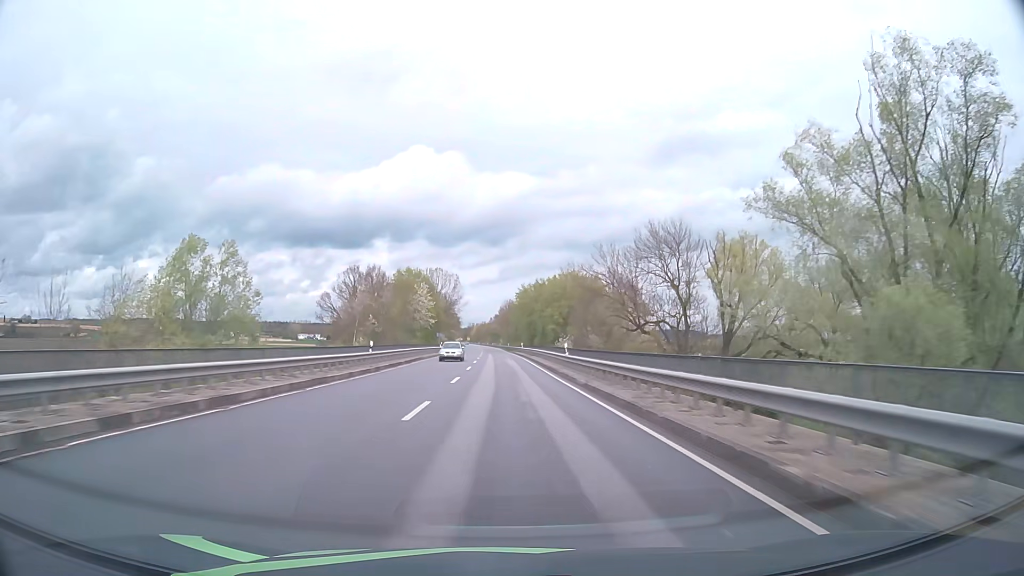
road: primary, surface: asphalt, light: Day
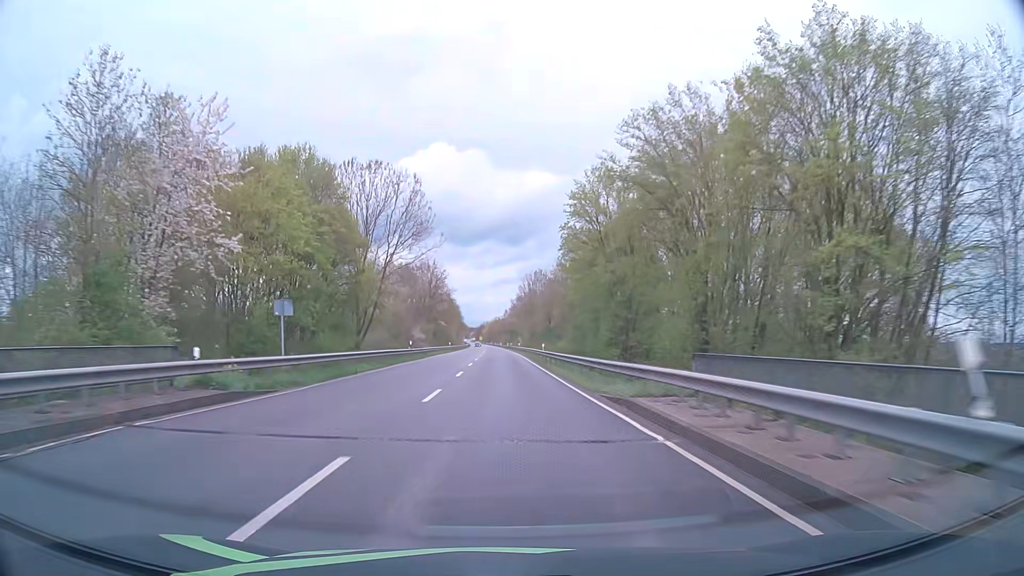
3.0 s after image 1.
(-1.0, +79.2) m; -1°
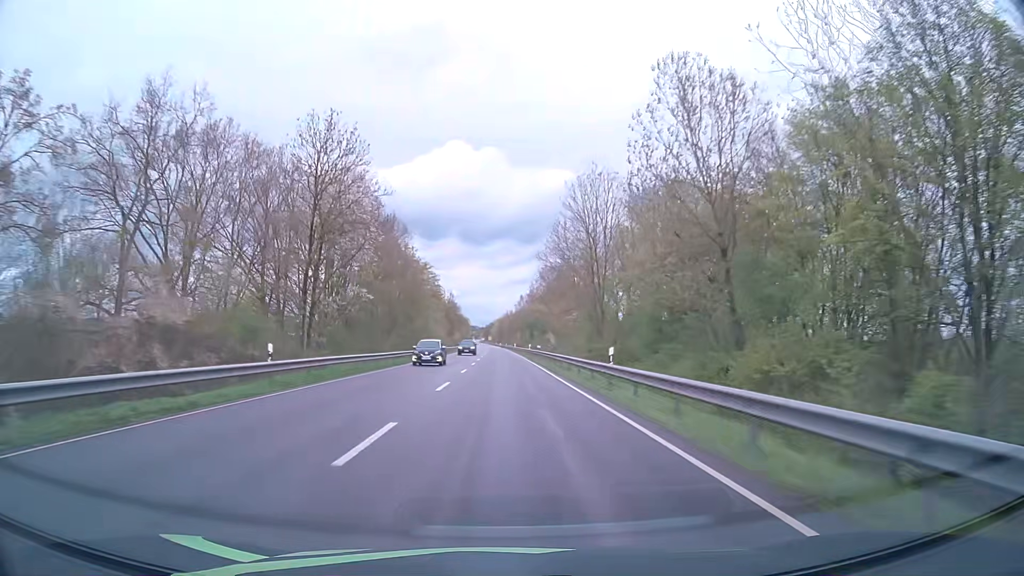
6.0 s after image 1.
(-0.8, +79.1) m; -1°
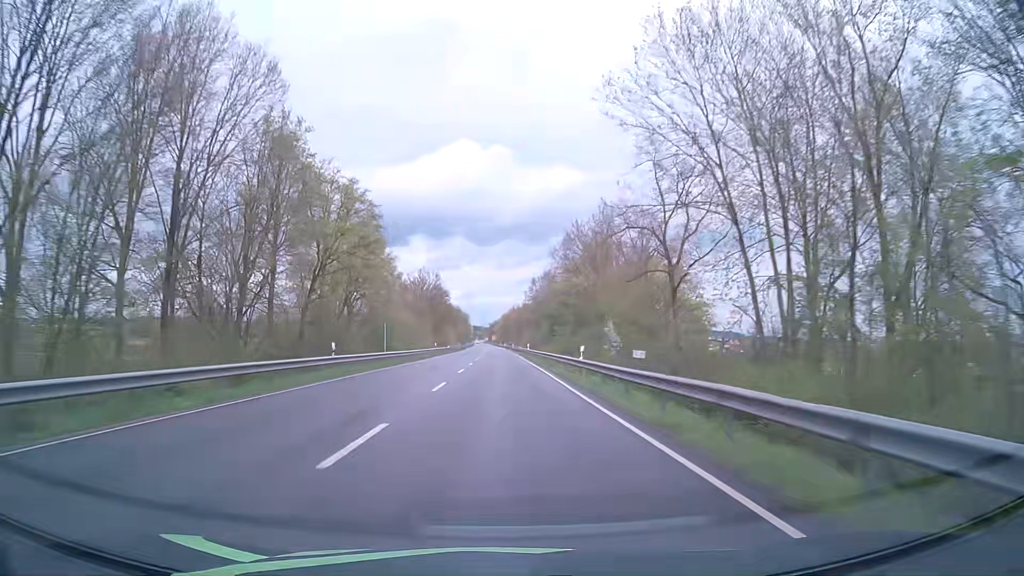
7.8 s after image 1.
(-0.2, +47.5) m; 0°
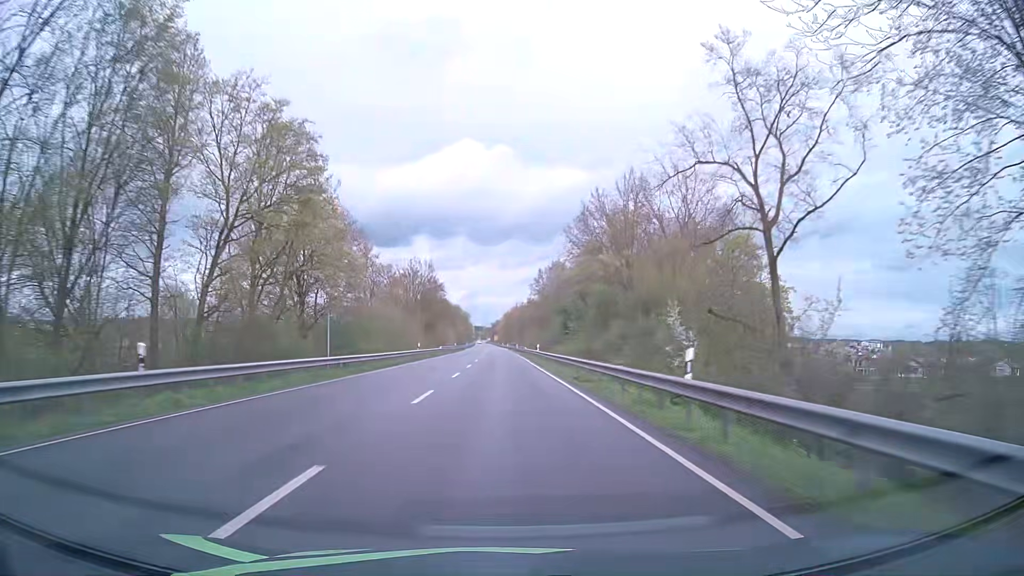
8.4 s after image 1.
(-0.1, +15.8) m; 0°
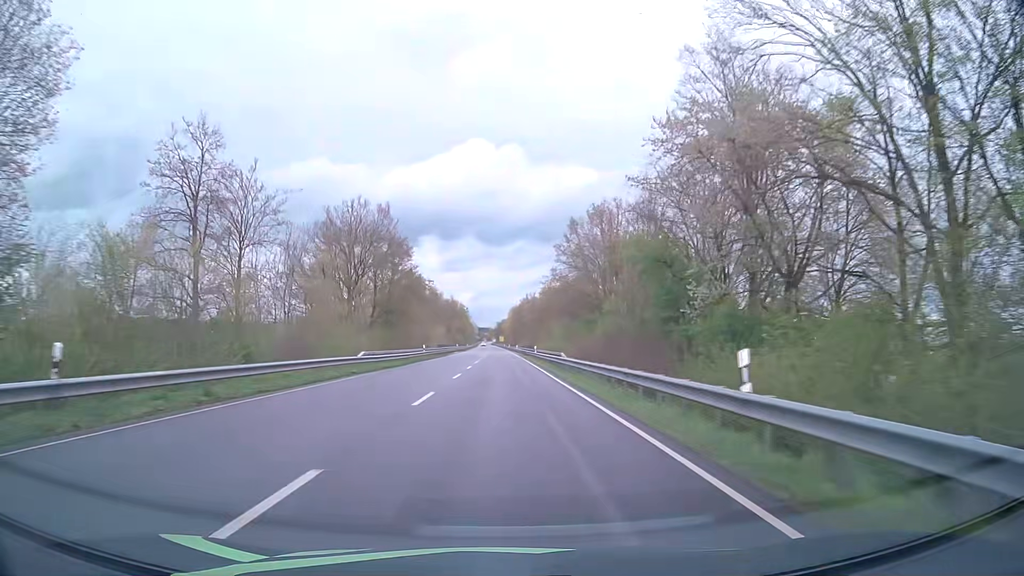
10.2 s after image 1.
(-0.2, +47.5) m; 0°
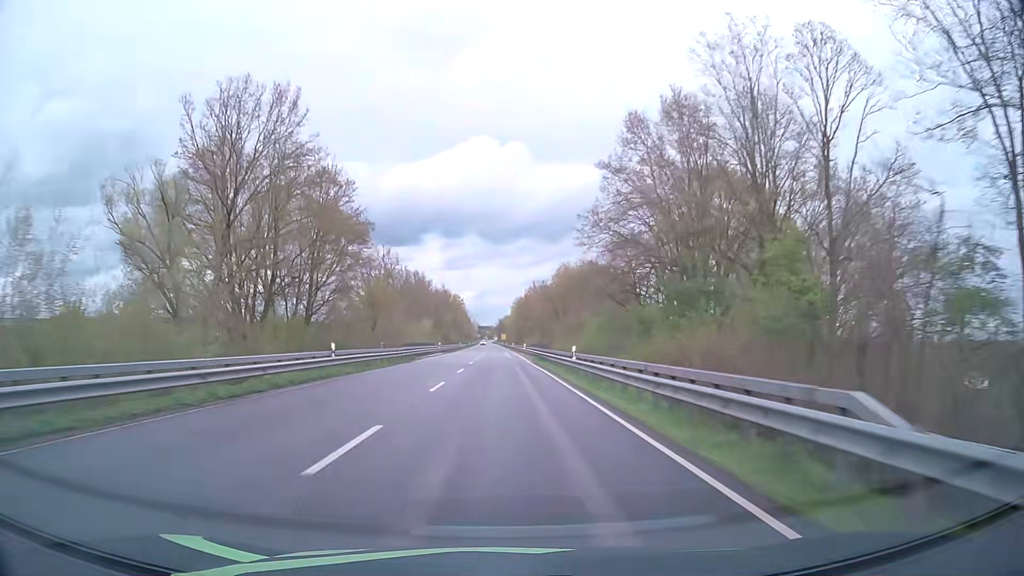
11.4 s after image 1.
(-0.2, +31.6) m; 0°
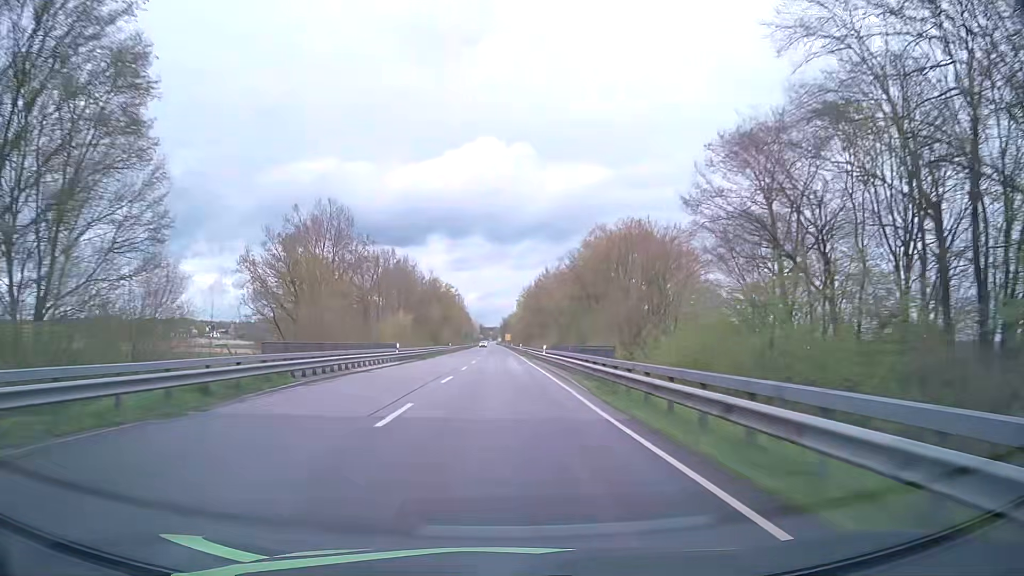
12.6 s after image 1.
(-0.1, +31.6) m; 0°
(0, +10) (0, +20) (0, +30) (0, +40) (0, +50) (0, +60) (0, +70) (0, +80) (-1, +90) (-1, +100) m
